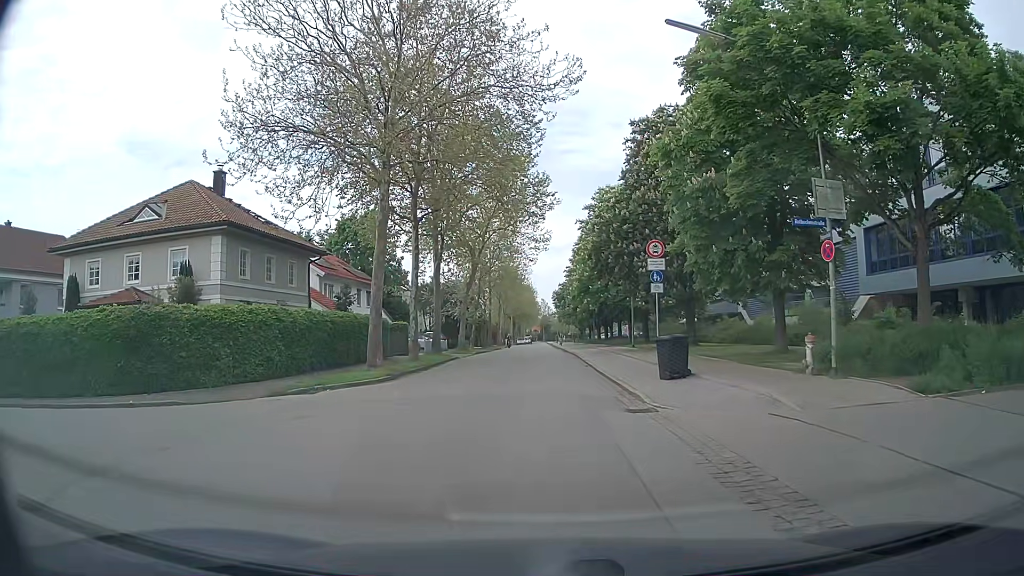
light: Day
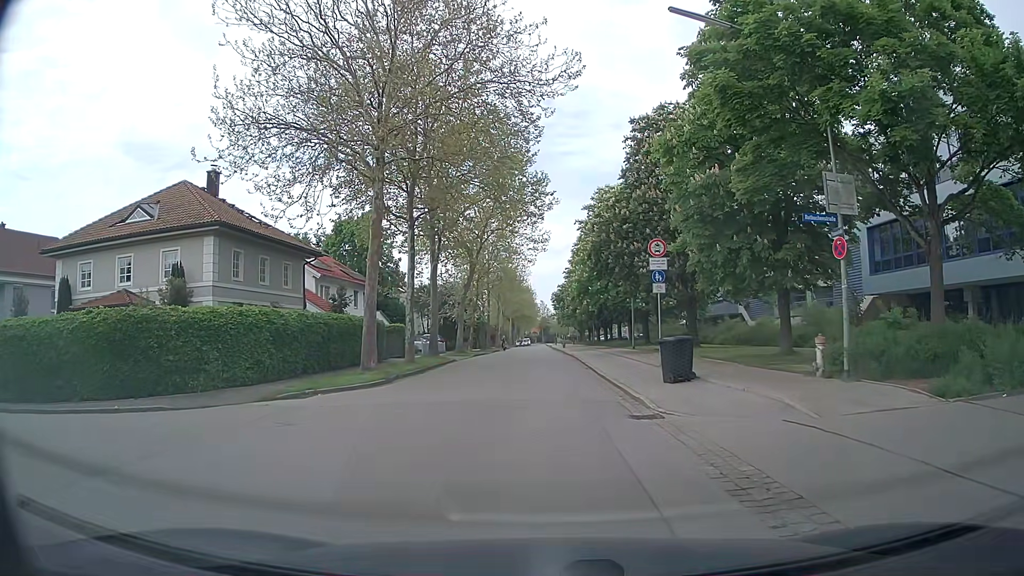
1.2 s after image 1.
(0.0, +0.6) m; 0°
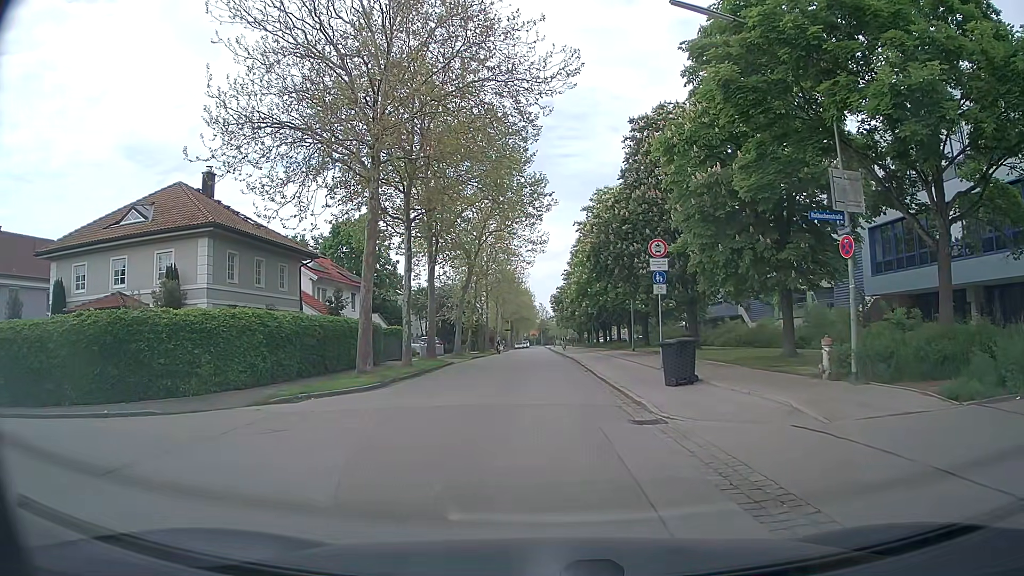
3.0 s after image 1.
(0.0, +0.4) m; 0°
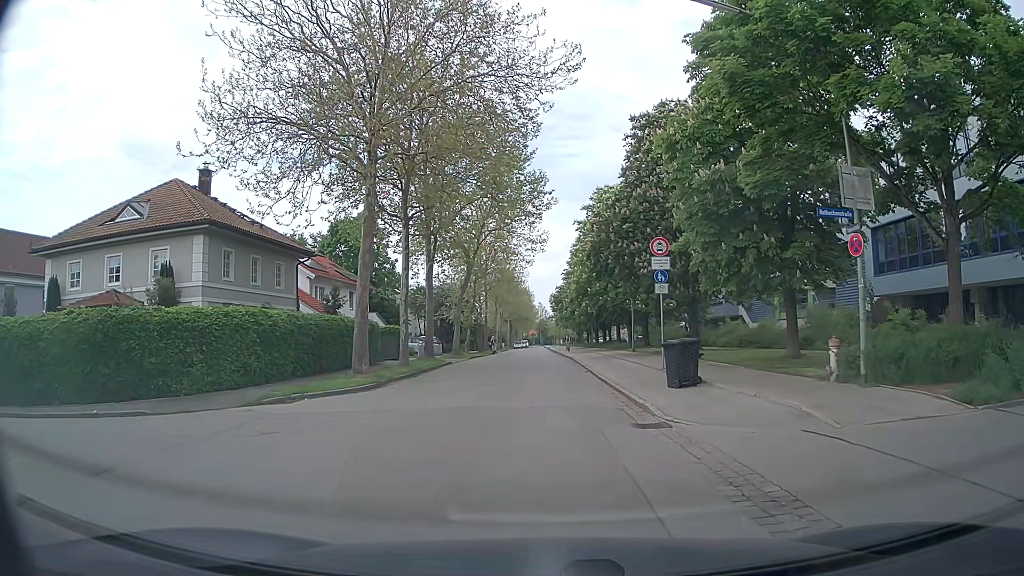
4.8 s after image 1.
(0.0, +0.4) m; 0°
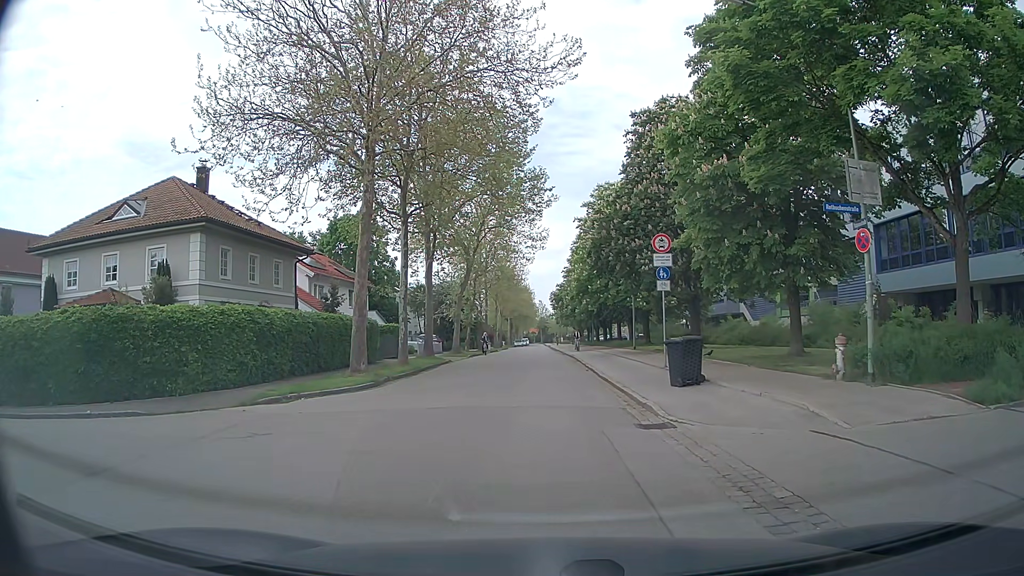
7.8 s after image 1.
(0.0, +0.3) m; 0°
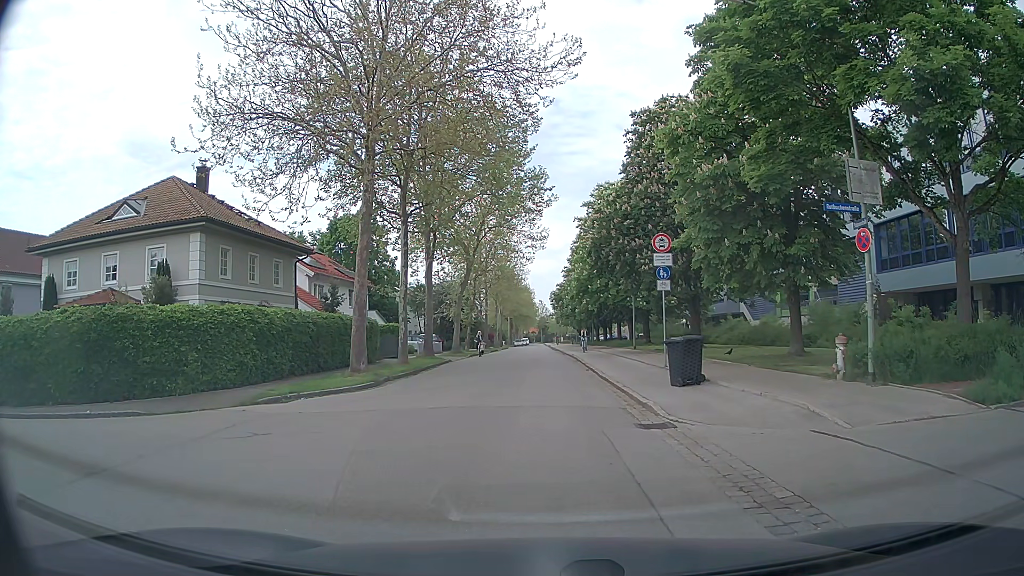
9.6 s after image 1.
(0.0, 0.0) m; 0°
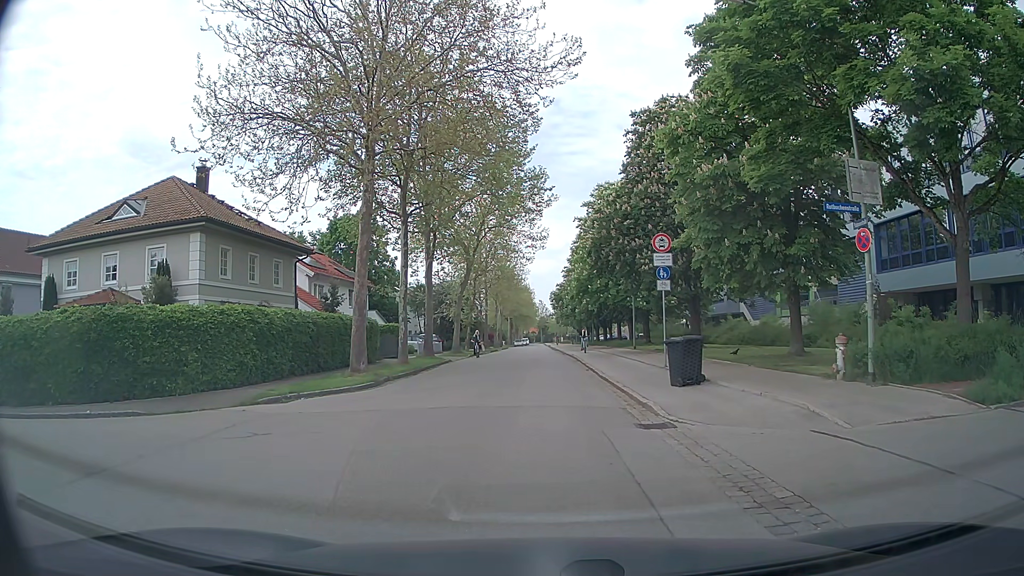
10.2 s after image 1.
(0.0, 0.0) m; 0°
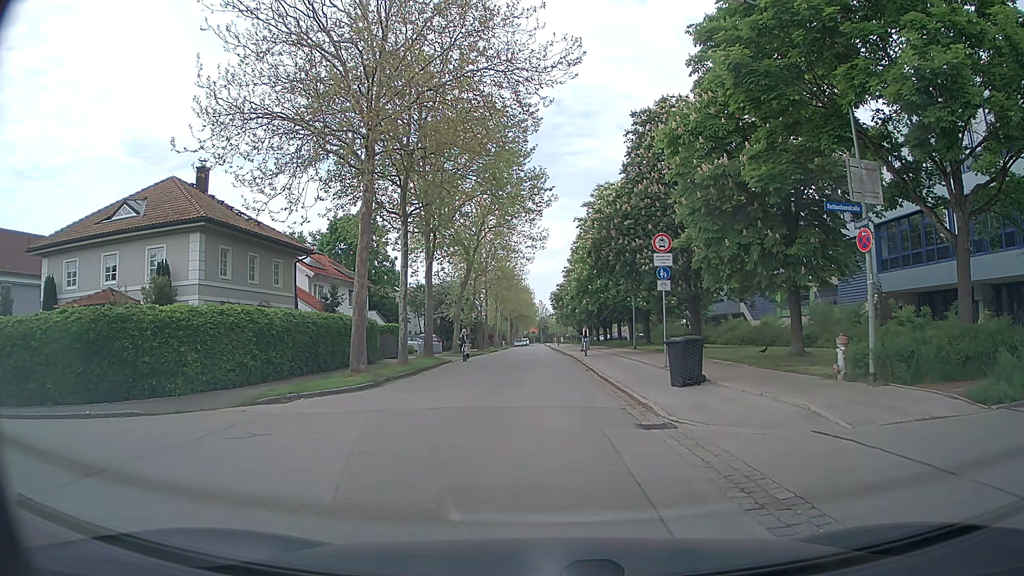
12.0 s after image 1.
(0.0, 0.0) m; 0°
